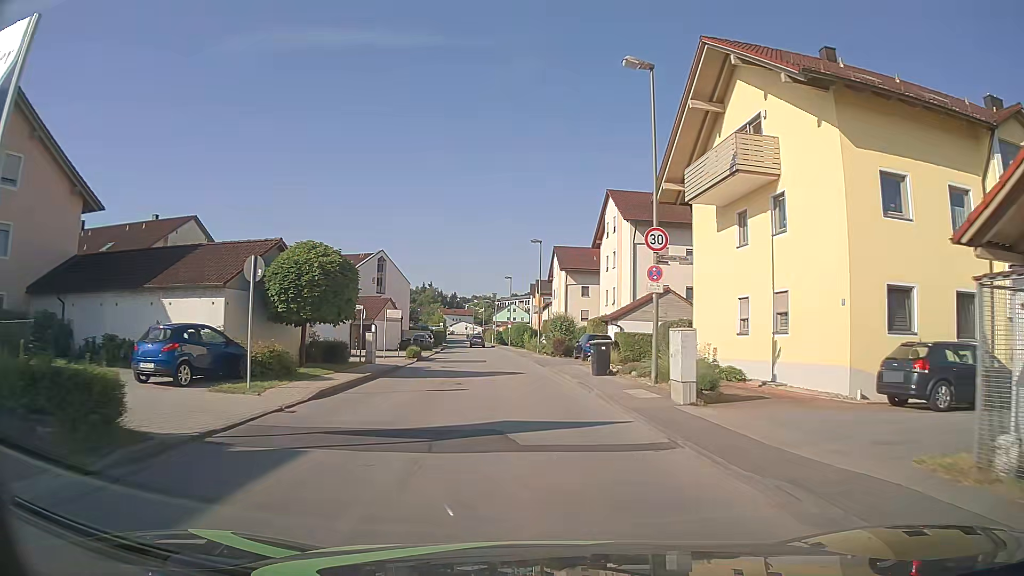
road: unclassified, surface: asphalt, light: Day
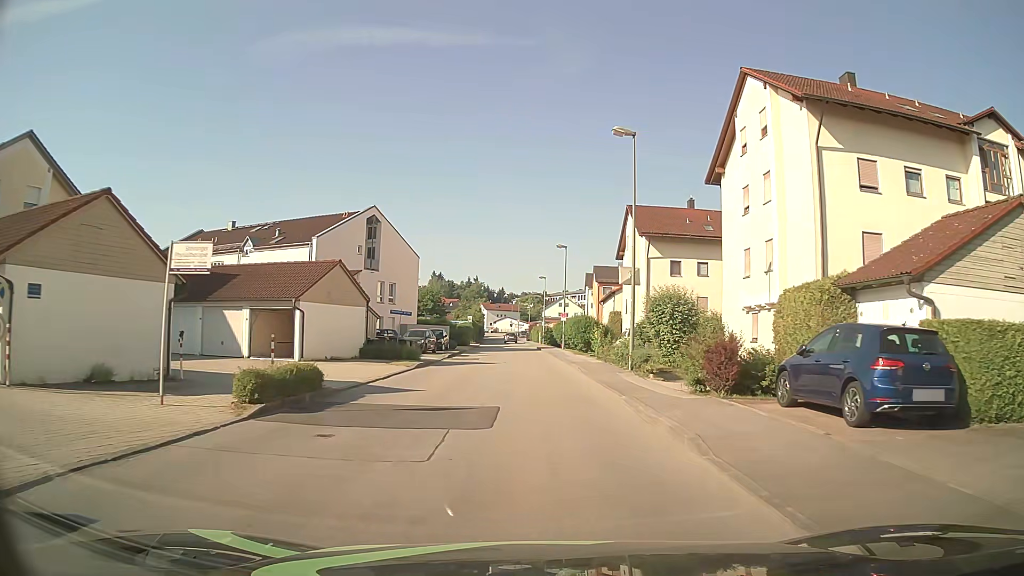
(-1.3, +25.9) m; -5°
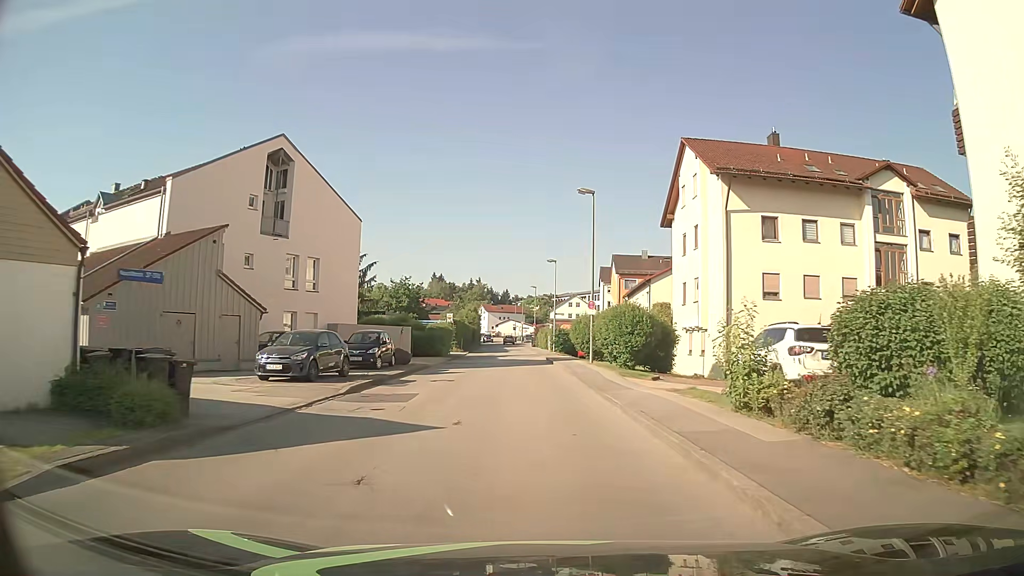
(0.0, +21.3) m; -1°
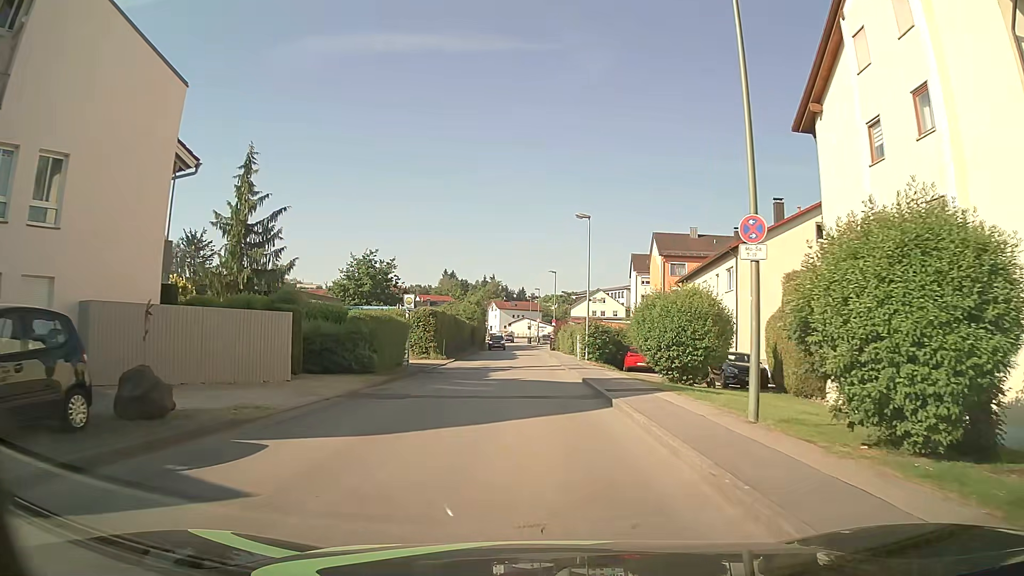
(-0.2, +21.8) m; -1°
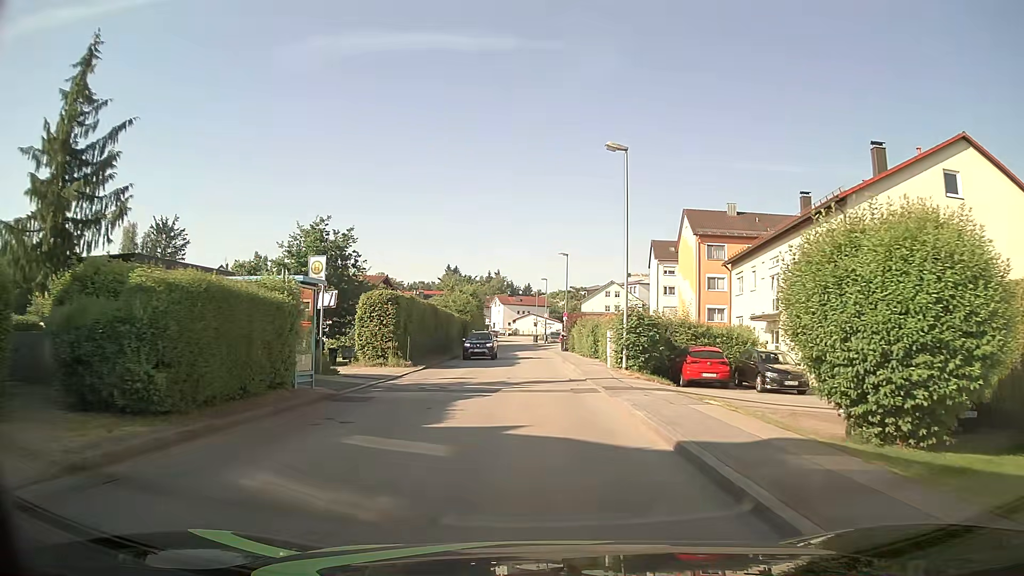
(-0.1, +13.3) m; -1°
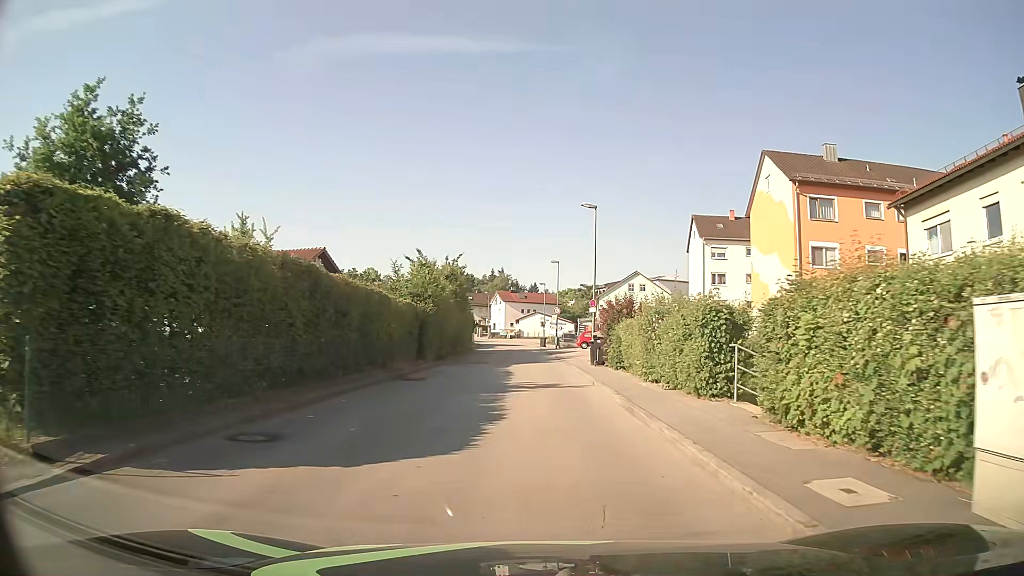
(+0.2, +22.3) m; 0°
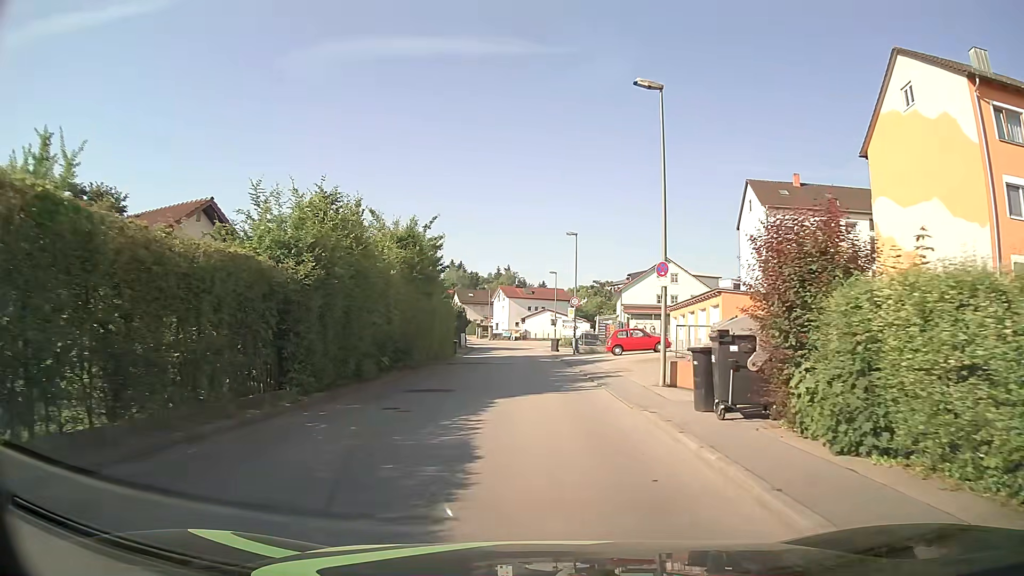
(0.0, +17.8) m; 0°
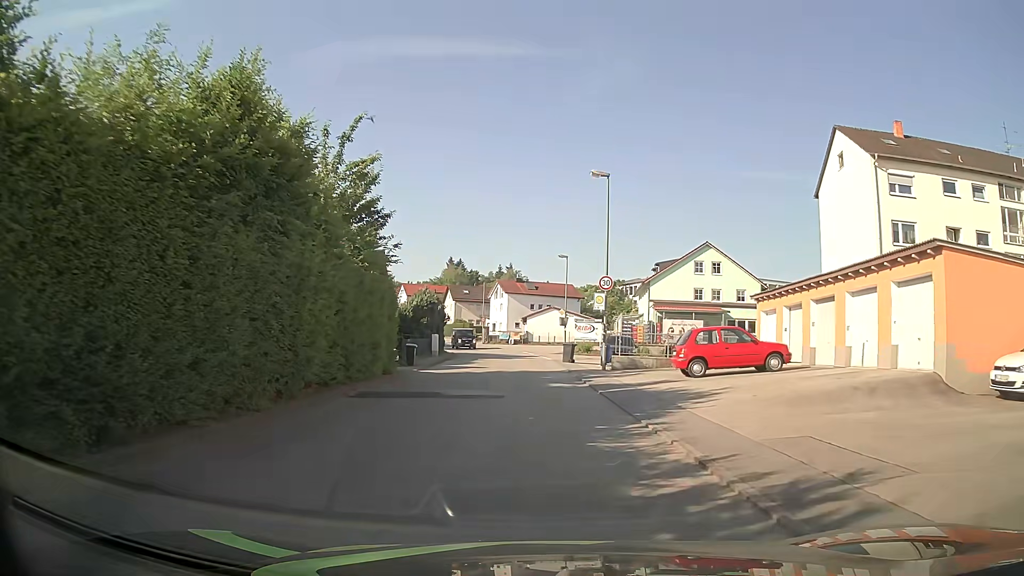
(-0.2, +17.8) m; -1°
(0, +10) (0, +20) (0, +30) (-1, +40) (-1, +50) (-3, +60) (-5, +70) (-8, +79) (-11, +89) (-15, +98) m
